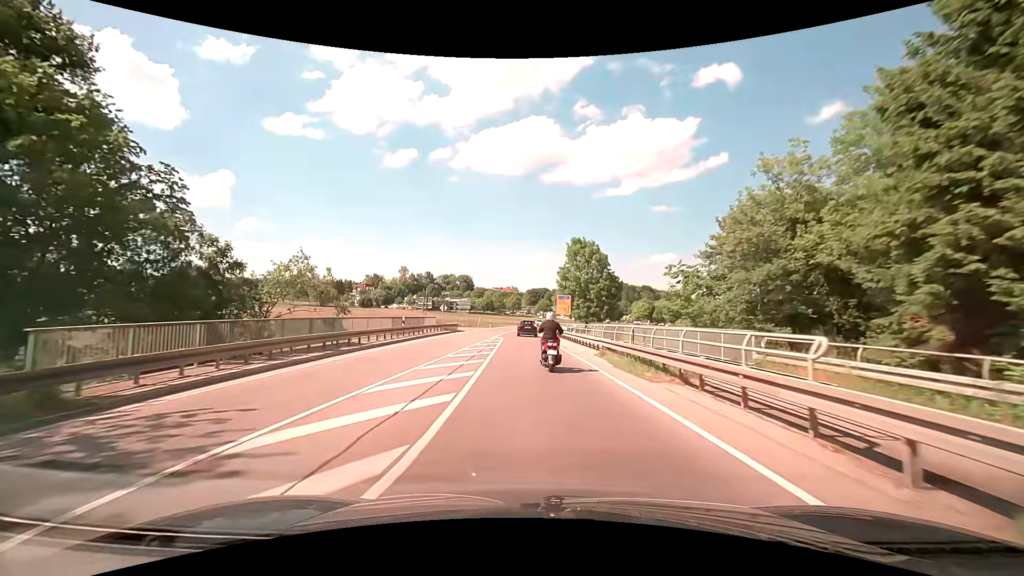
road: secondary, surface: asphalt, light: Day
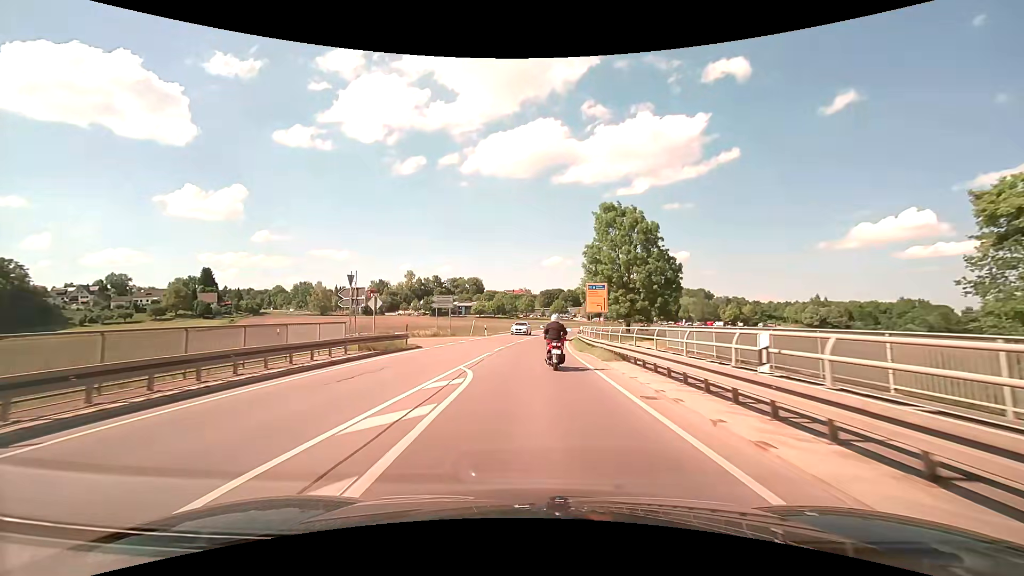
(-0.6, +24.6) m; -2°
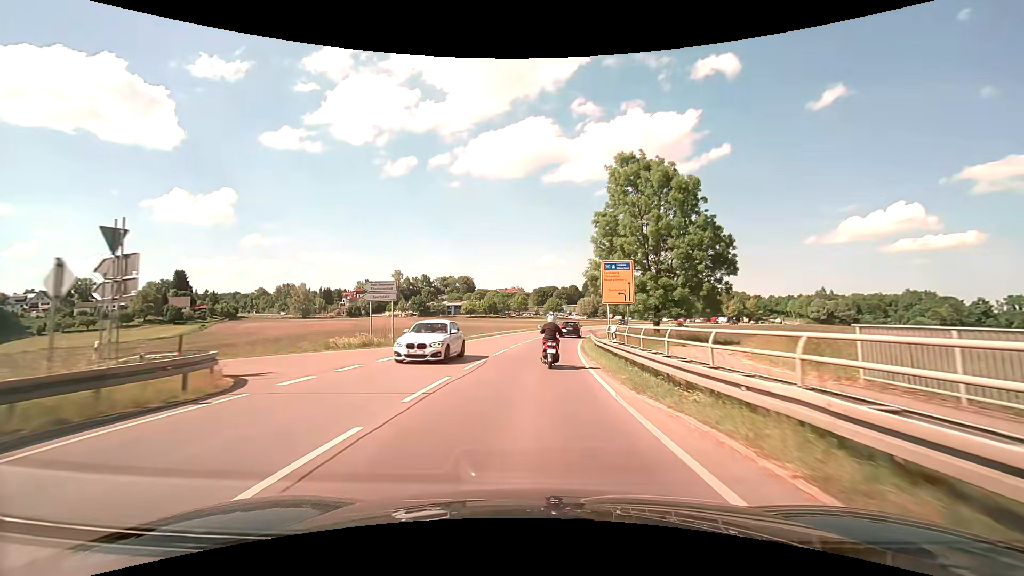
(+0.1, +16.2) m; +1°
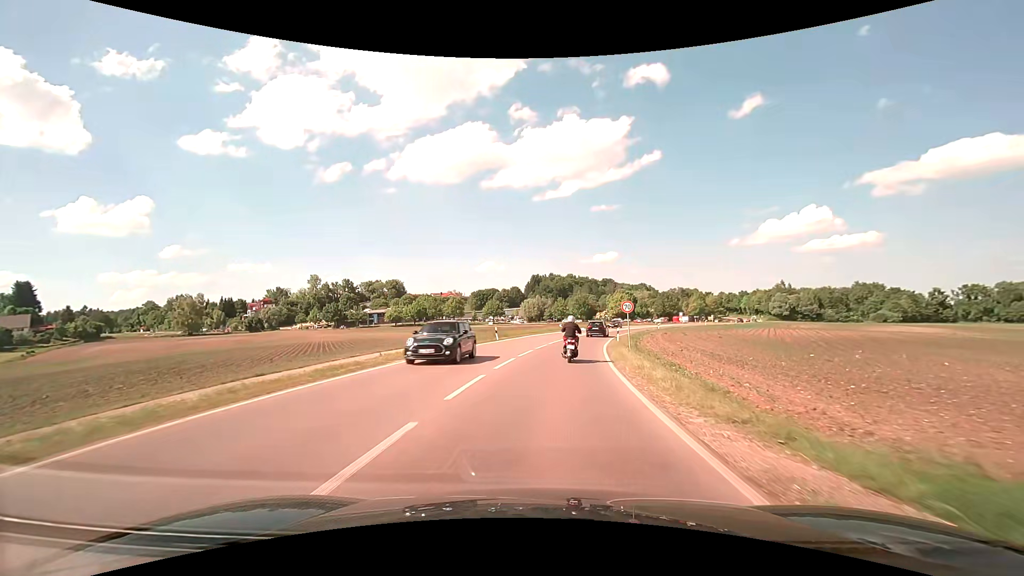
(+1.8, +41.7) m; +6°
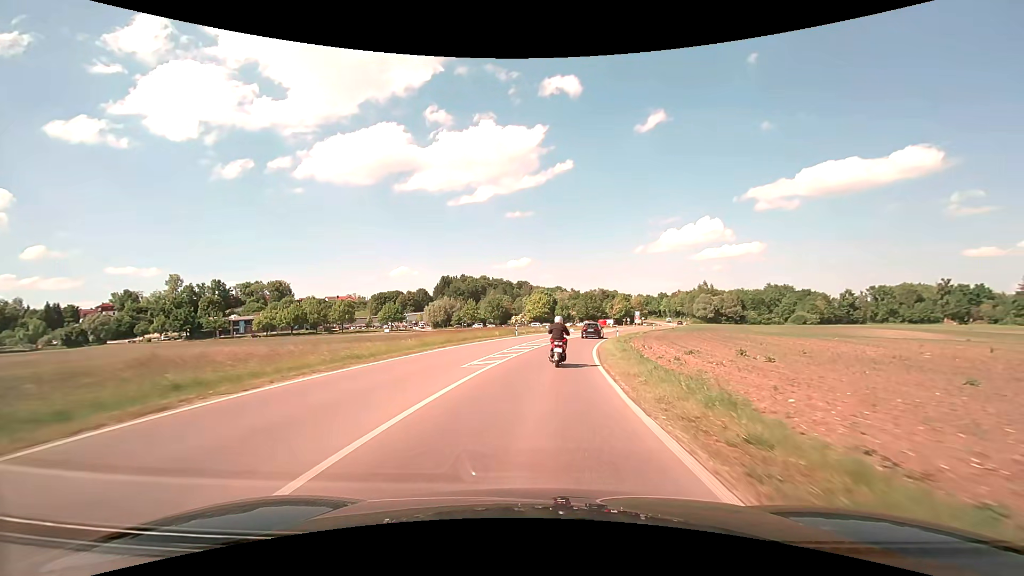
(+3.7, +36.9) m; +10°
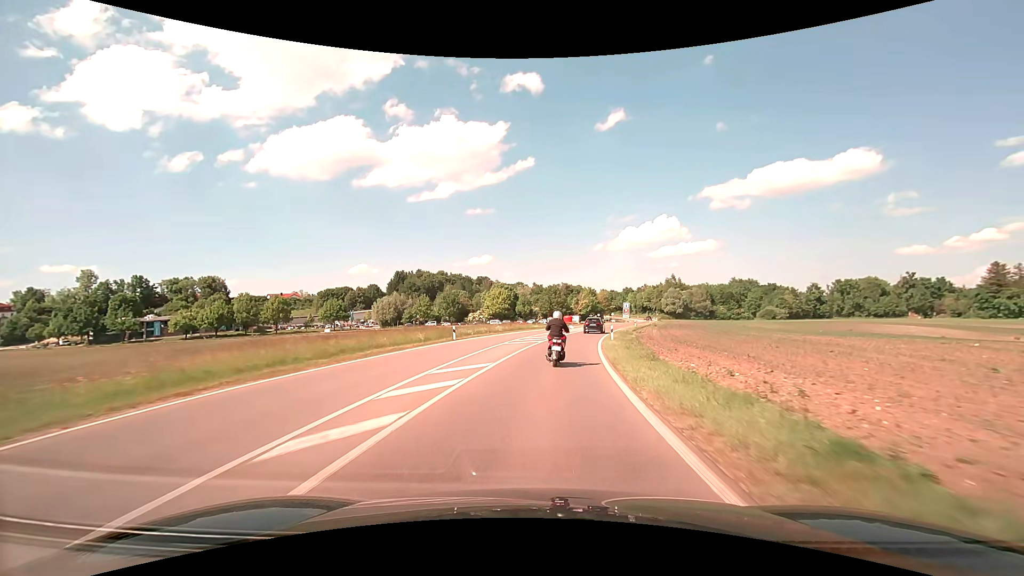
(+0.8, +19.5) m; +4°
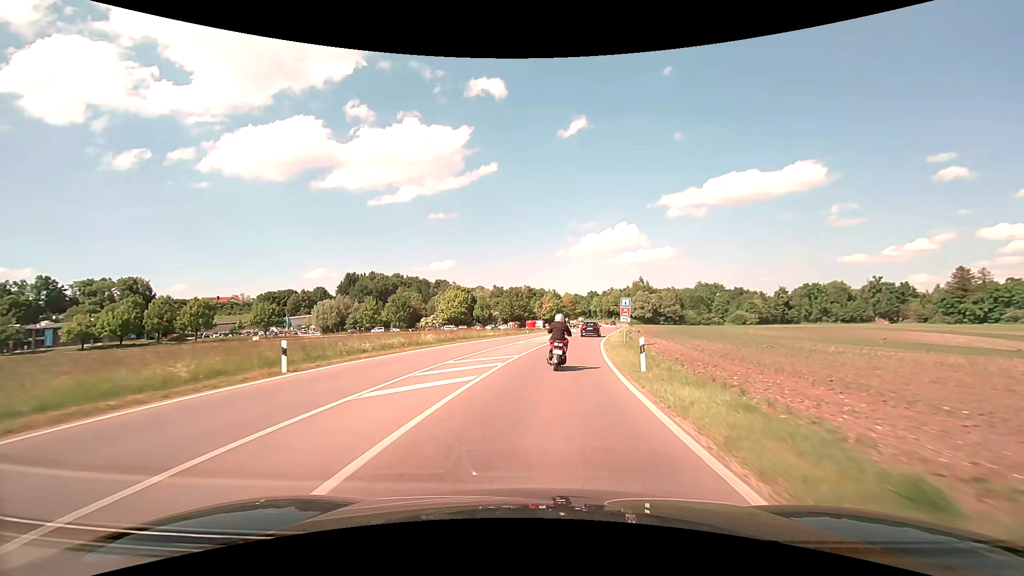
(+0.7, +18.9) m; +4°
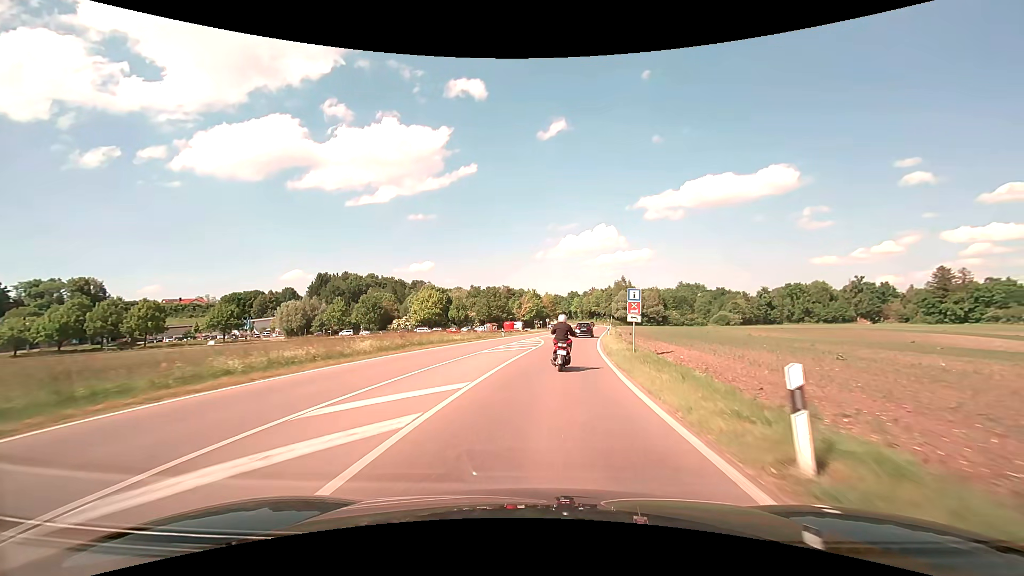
(+0.2, +9.5) m; +2°
